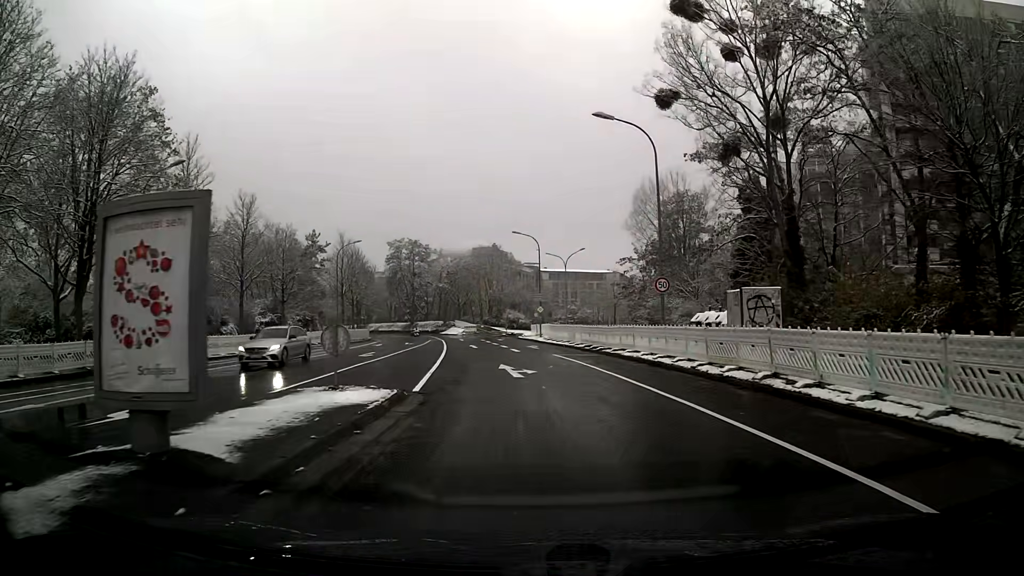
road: tertiary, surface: asphalt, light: Day
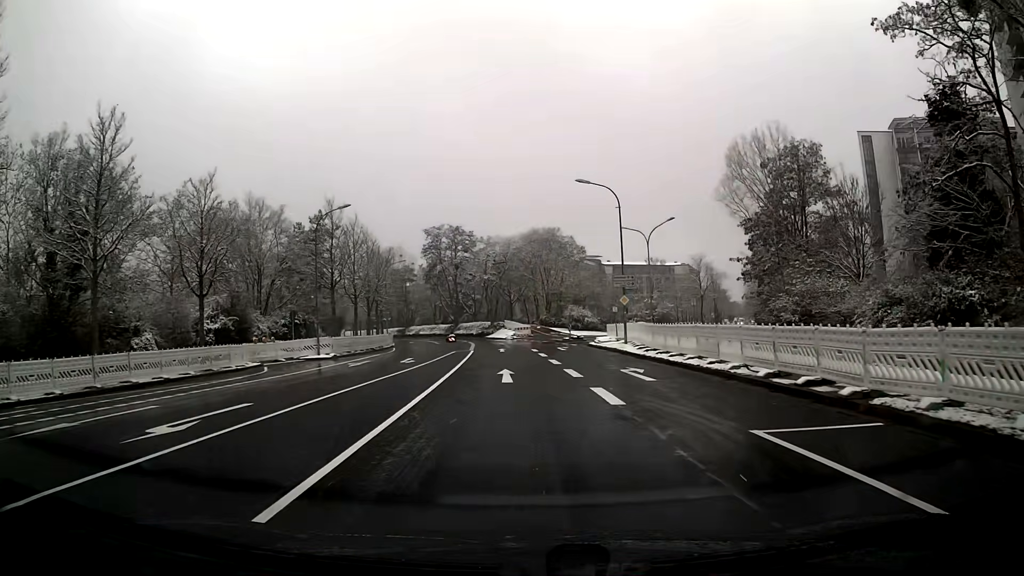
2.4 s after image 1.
(-0.9, +21.1) m; -4°
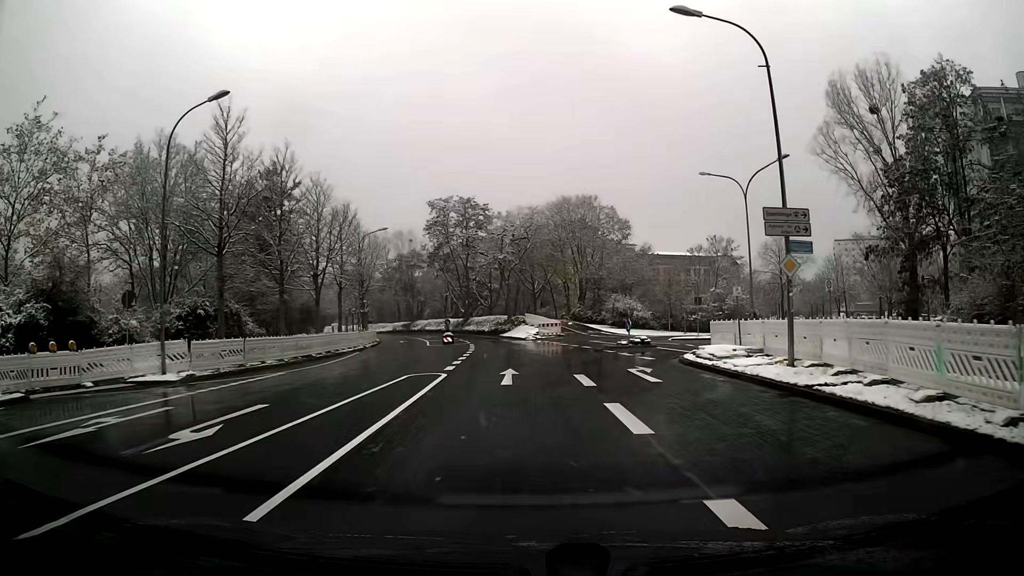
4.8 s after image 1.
(-0.4, +21.2) m; -2°
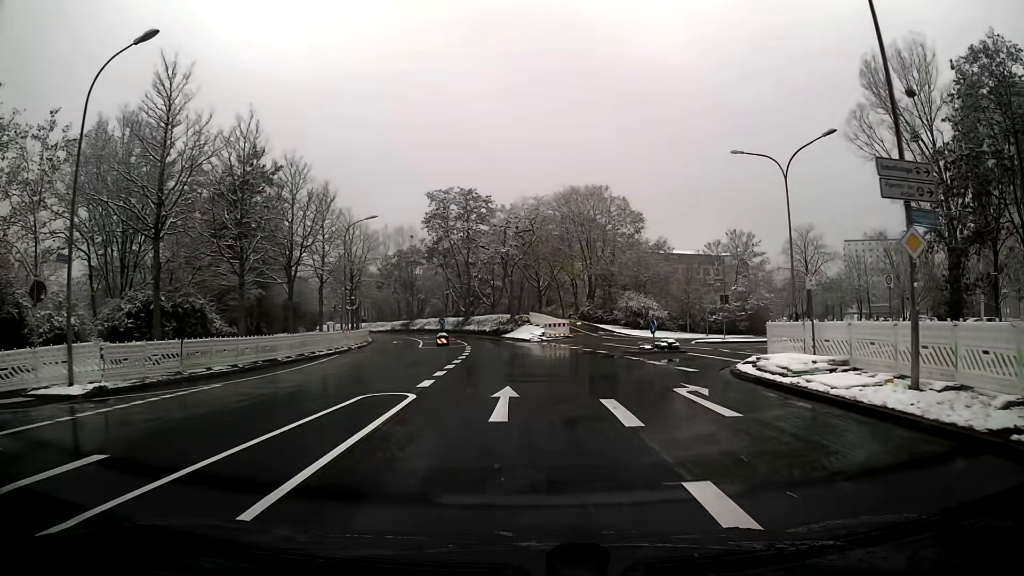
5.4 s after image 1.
(0.0, +5.5) m; -1°
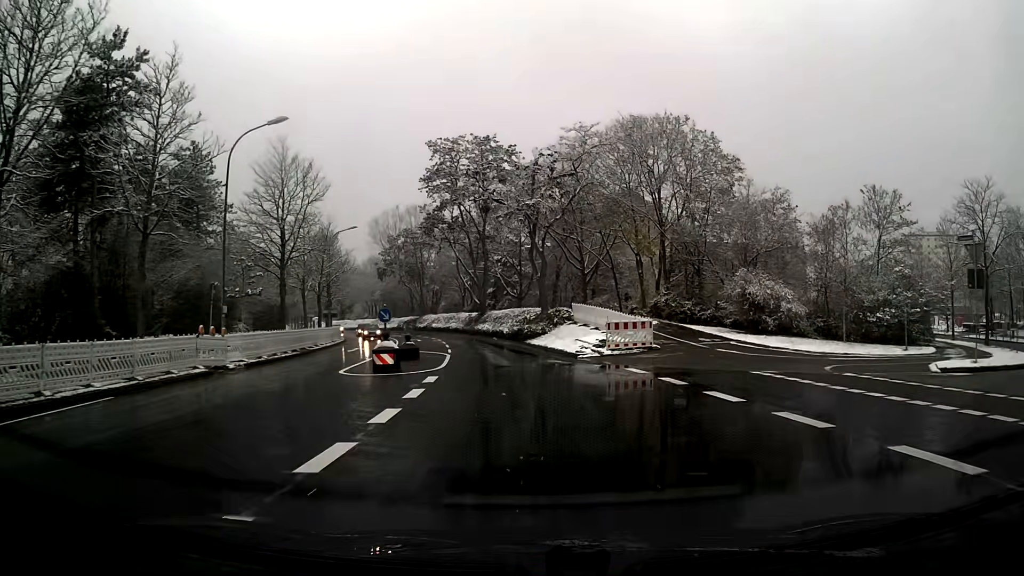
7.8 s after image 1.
(-0.6, +23.7) m; -3°
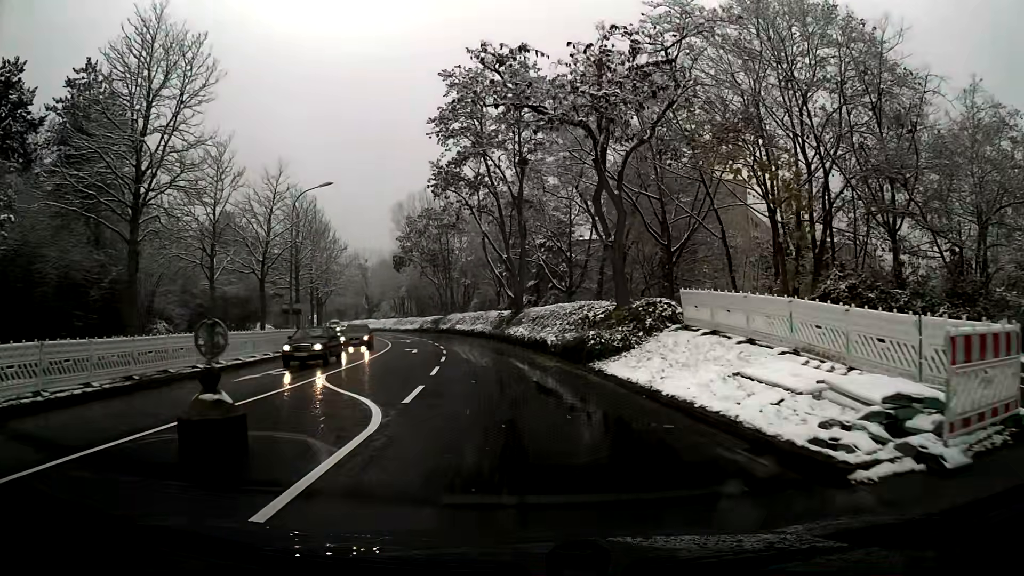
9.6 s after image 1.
(-0.6, +18.5) m; -4°
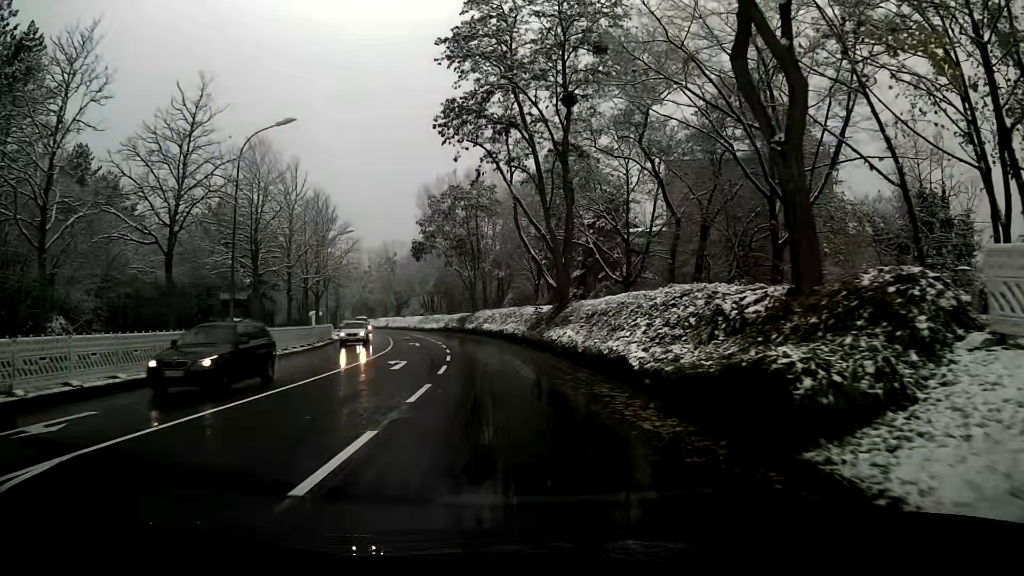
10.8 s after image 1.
(-0.3, +12.6) m; -3°
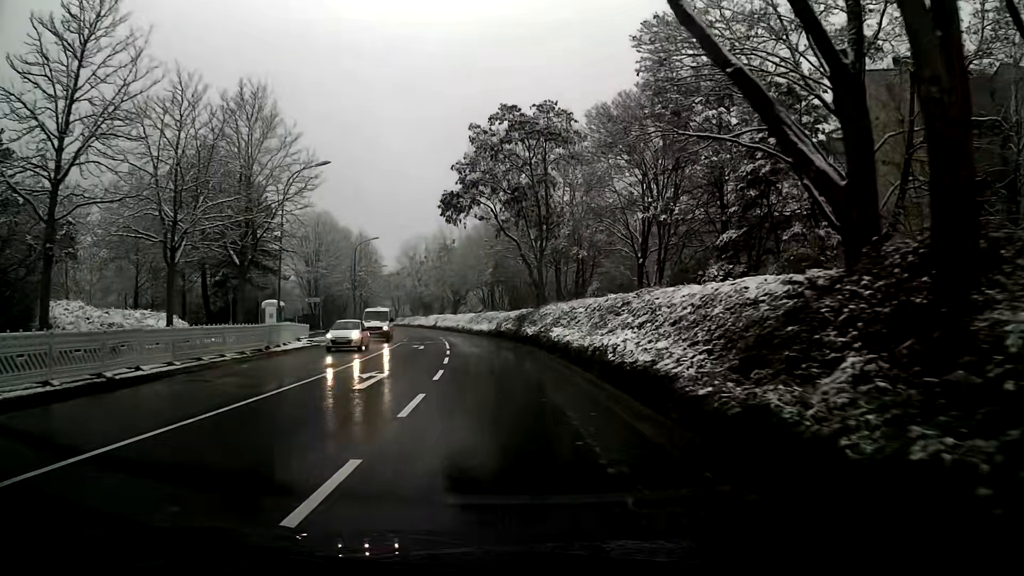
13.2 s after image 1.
(-1.5, +25.9) m; -6°
(0, +10) (-1, +20) (-2, +30) (-3, +40) (-4, +50) (-6, +60) (-8, +69) (-10, +79) (-12, +89) (-15, +99) m
